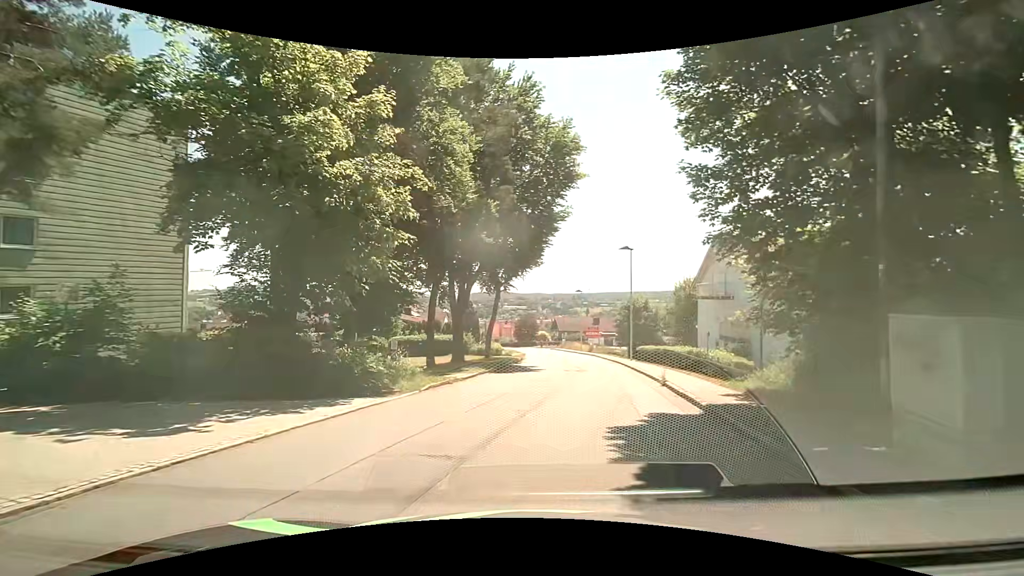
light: Day
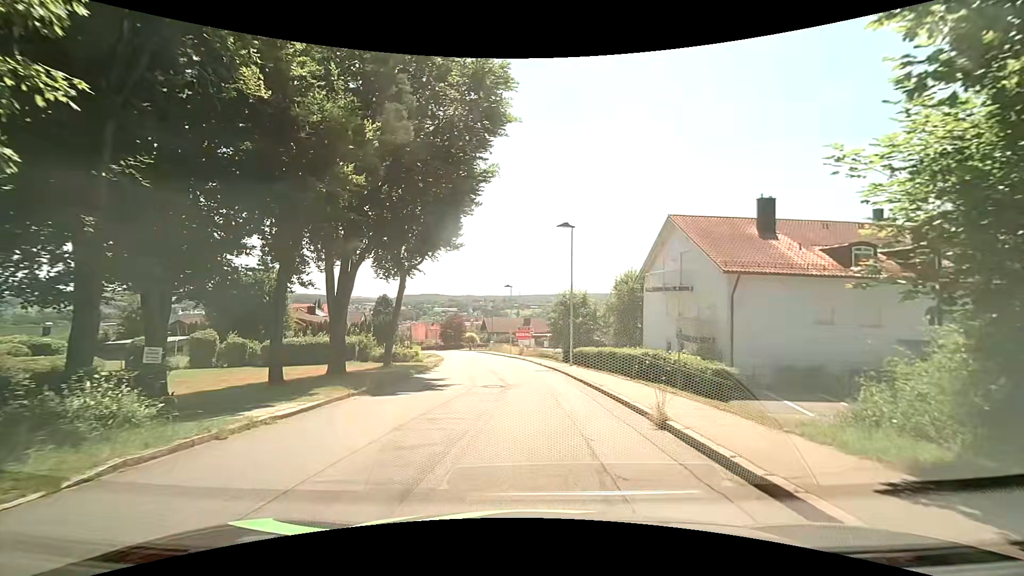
(+0.6, +8.1) m; +8°
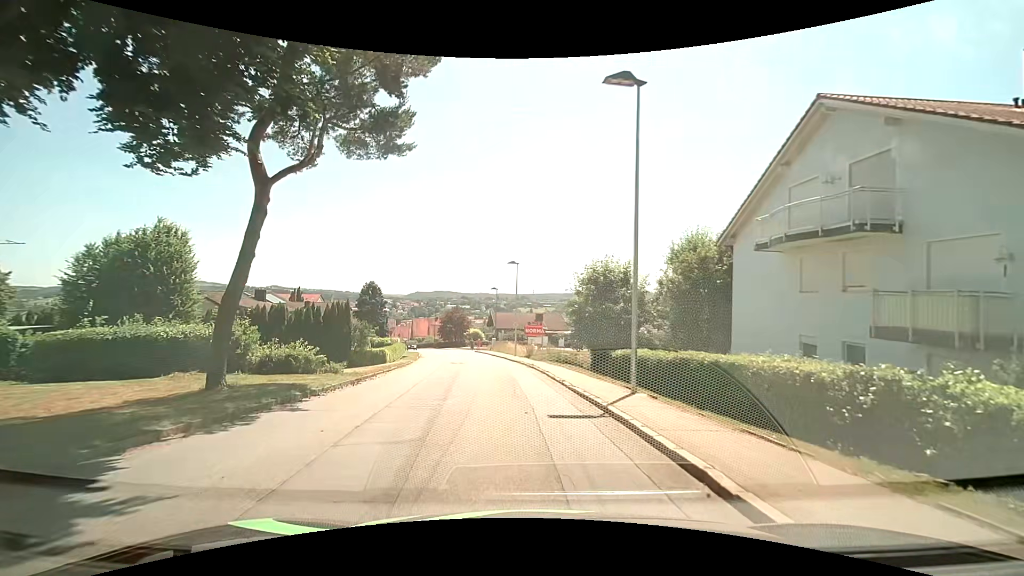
(0.0, +16.0) m; -3°
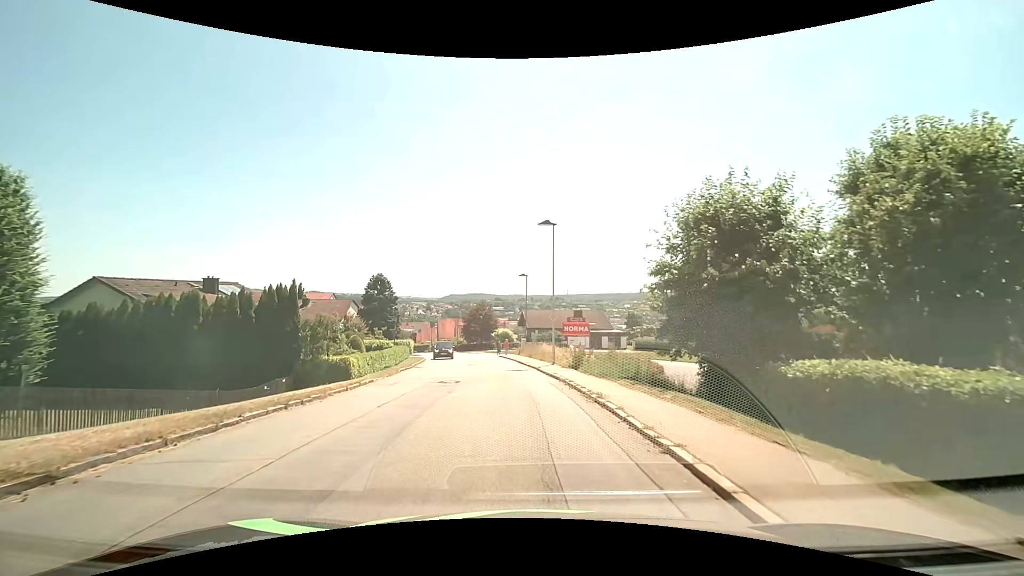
(-0.3, +14.6) m; -4°
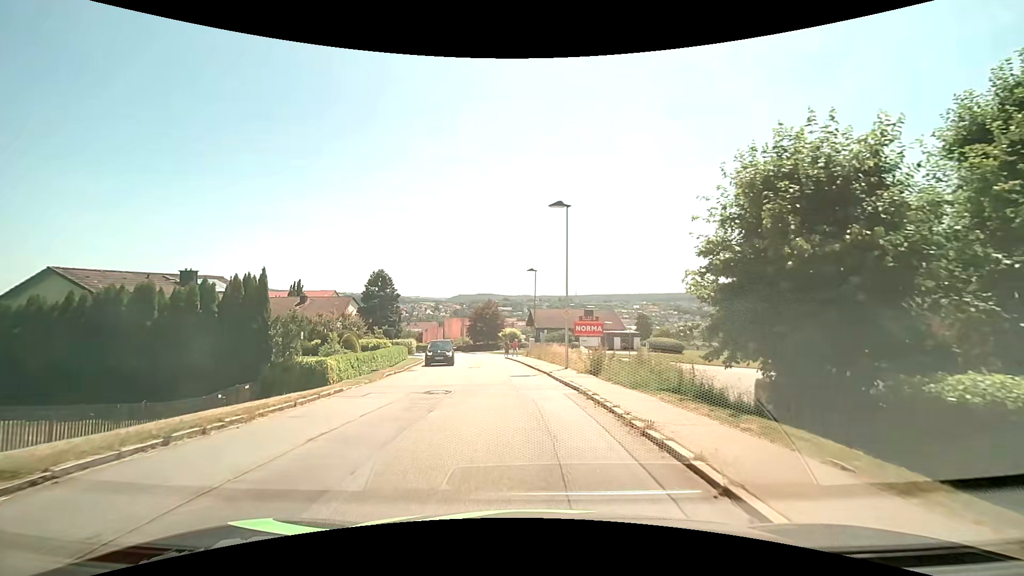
(0.0, +3.9) m; -1°
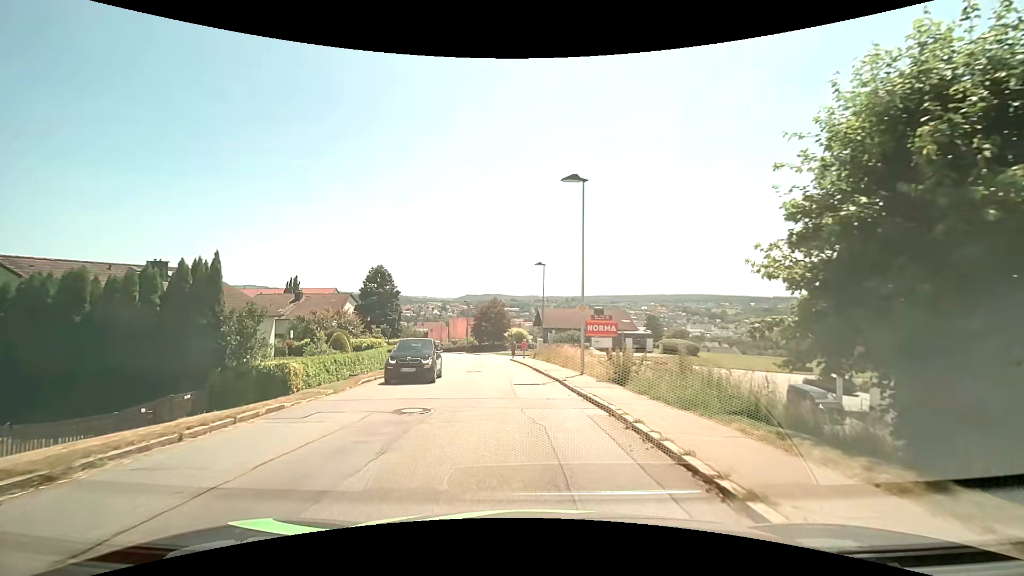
(0.0, +4.0) m; -1°
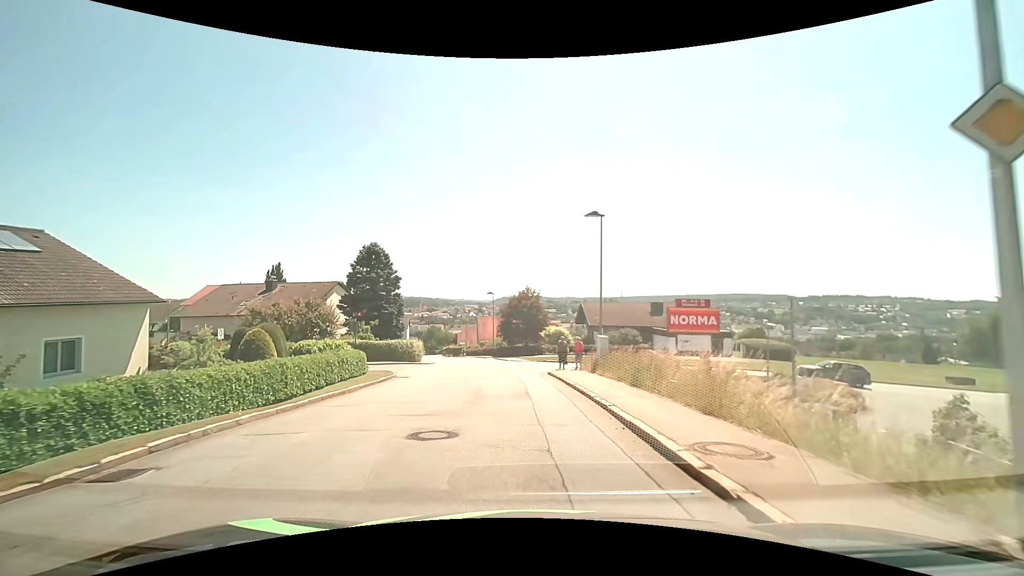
(-0.4, +17.0) m; -4°
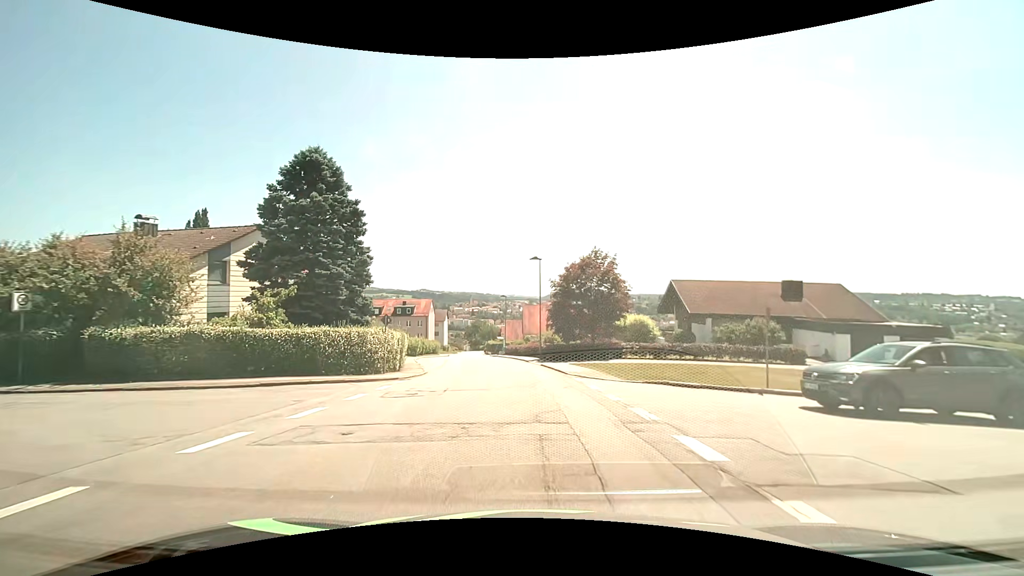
(-1.1, +24.4) m; -5°
(0, +10) (-1, +20) (-2, +30) (-3, +40) (-4, +50) (-6, +60) (-7, +70) (-9, +79) (-10, +89) (-12, +99) m
